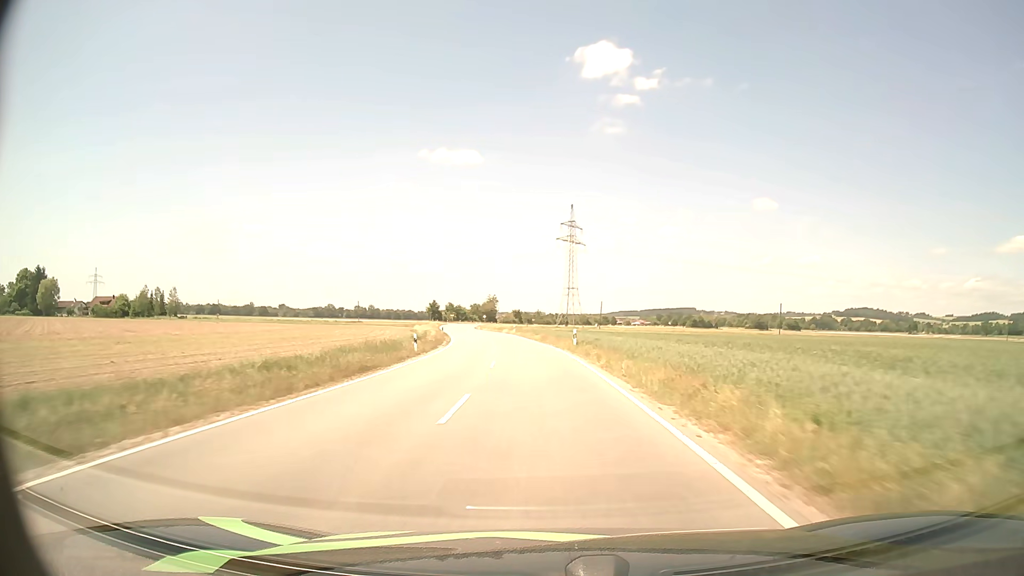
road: tertiary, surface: asphalt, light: Day
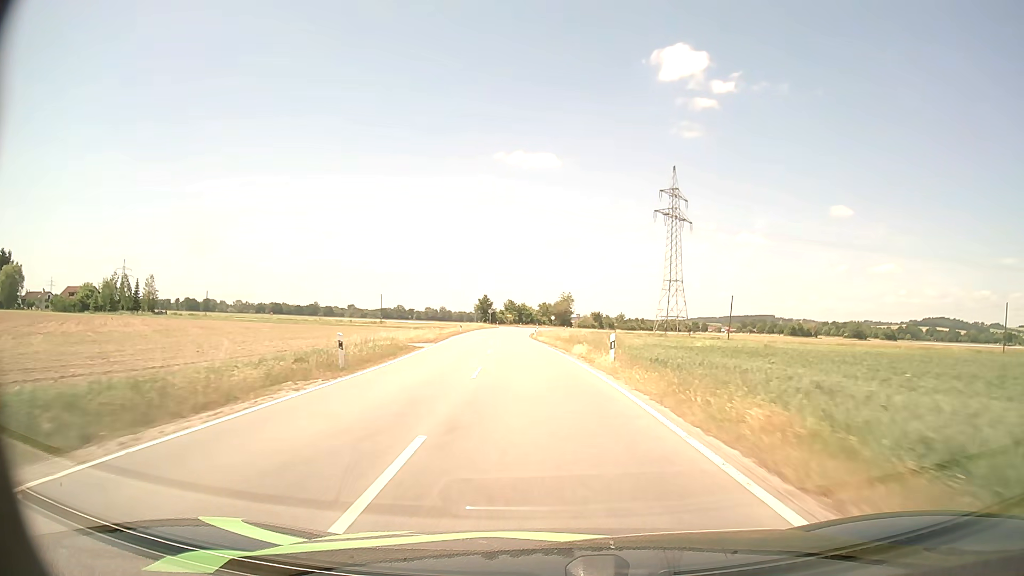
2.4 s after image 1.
(-3.3, +54.0) m; -7°
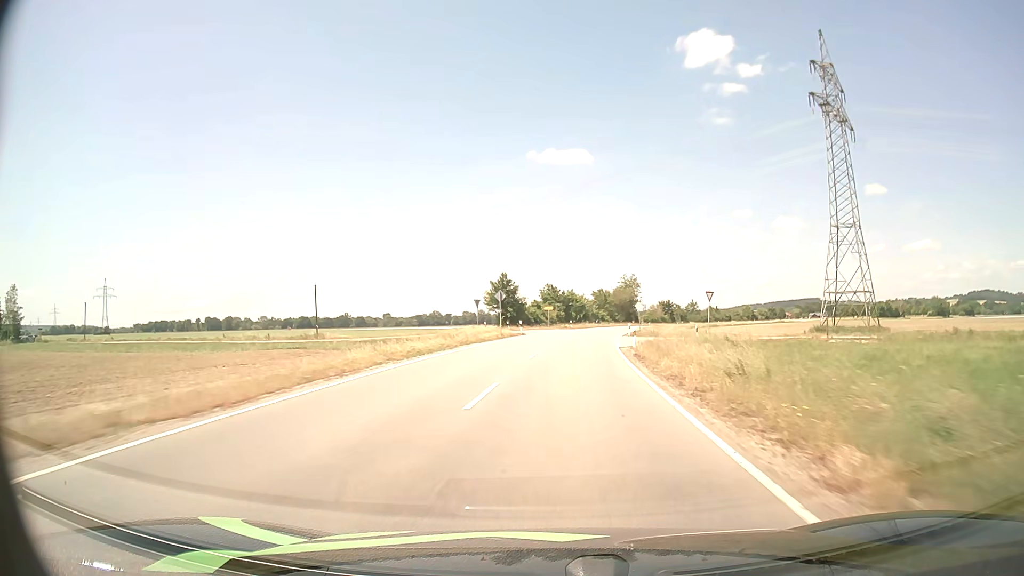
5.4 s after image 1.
(-3.6, +66.7) m; -4°
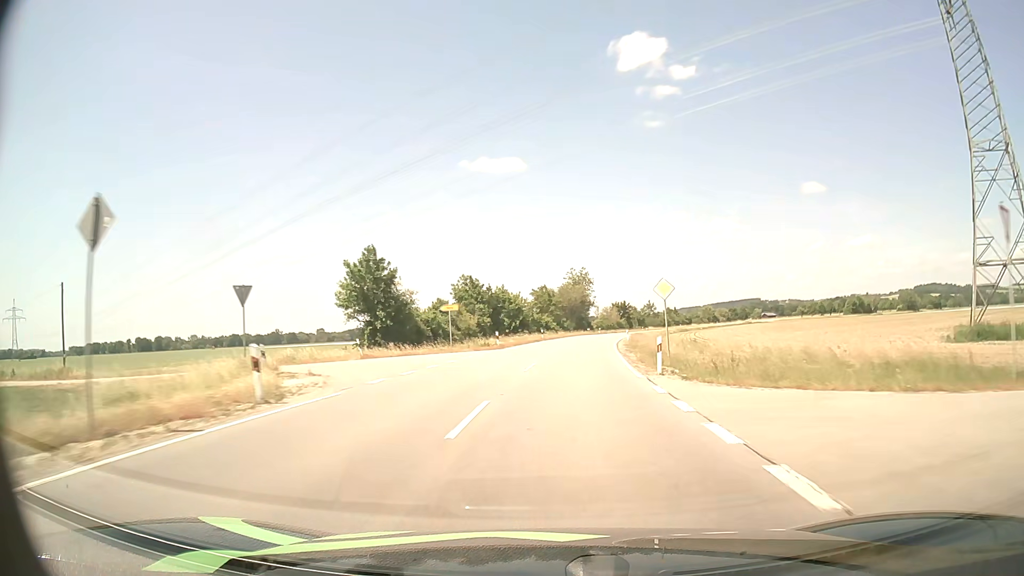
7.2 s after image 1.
(+1.7, +38.5) m; +5°
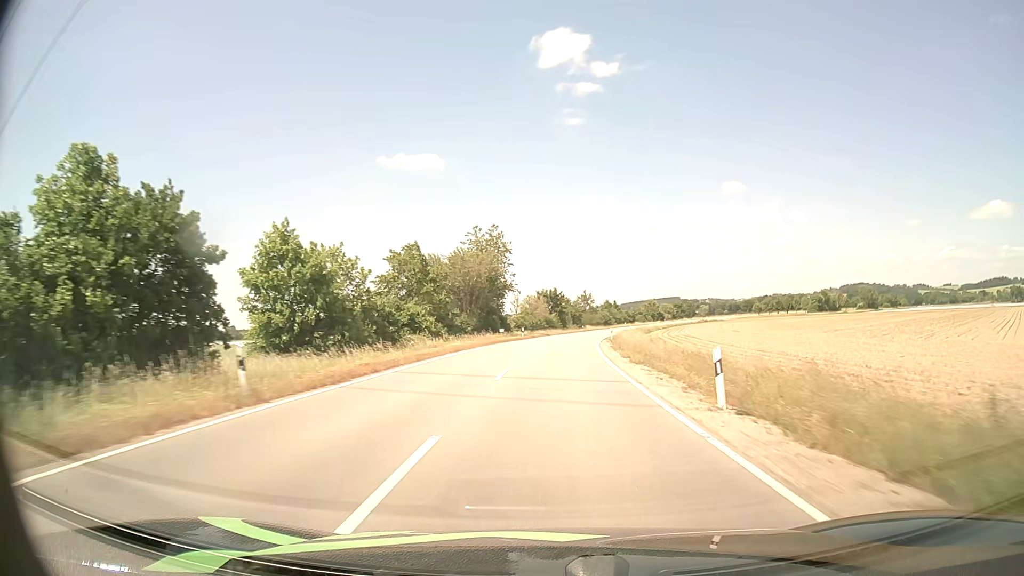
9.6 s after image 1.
(+3.1, +52.6) m; +7°
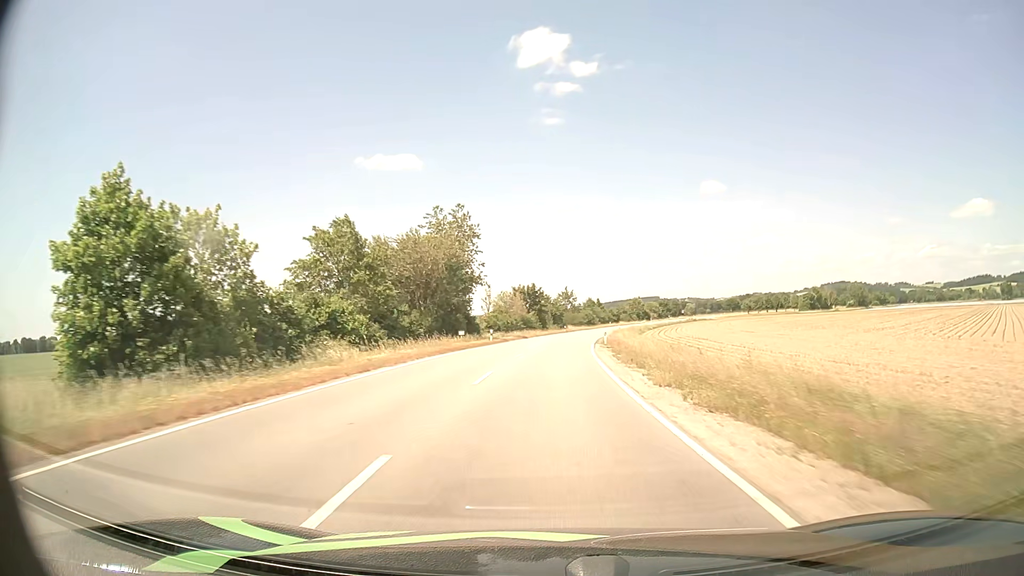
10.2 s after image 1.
(+0.2, +13.5) m; +2°
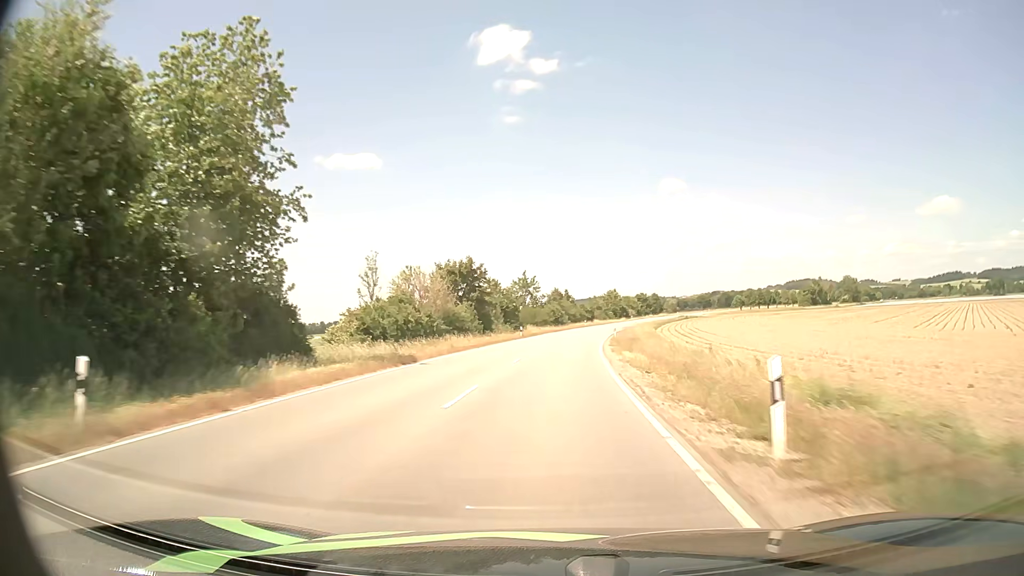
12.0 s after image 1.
(+1.3, +40.7) m; +3°
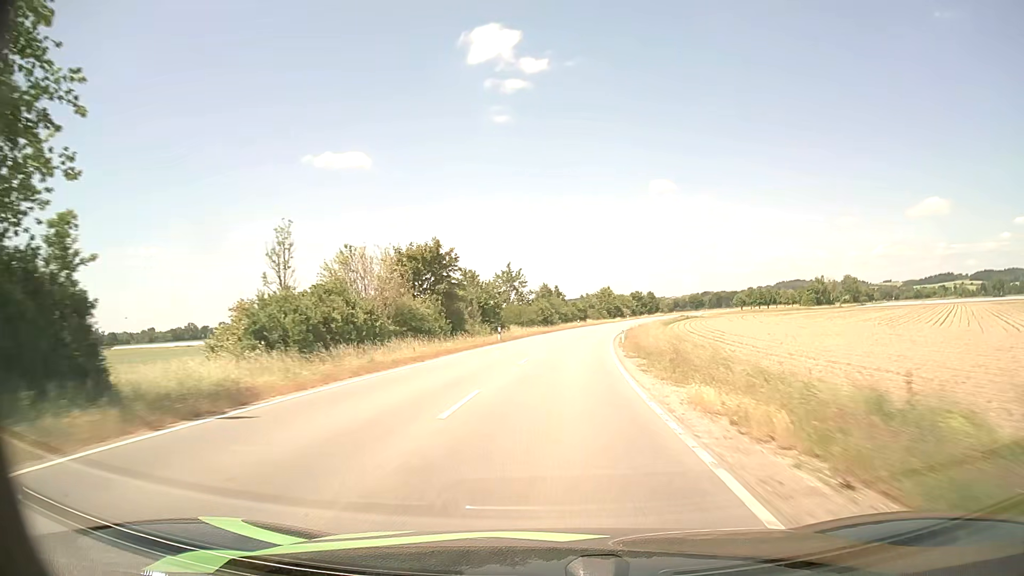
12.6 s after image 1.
(+0.1, +13.6) m; +1°
(0, +10) (0, +20) (+1, +30) (+2, +40) (+3, +50) (+4, +60) (+5, +70) (+7, +80) (+9, +89) (+11, +99) m
